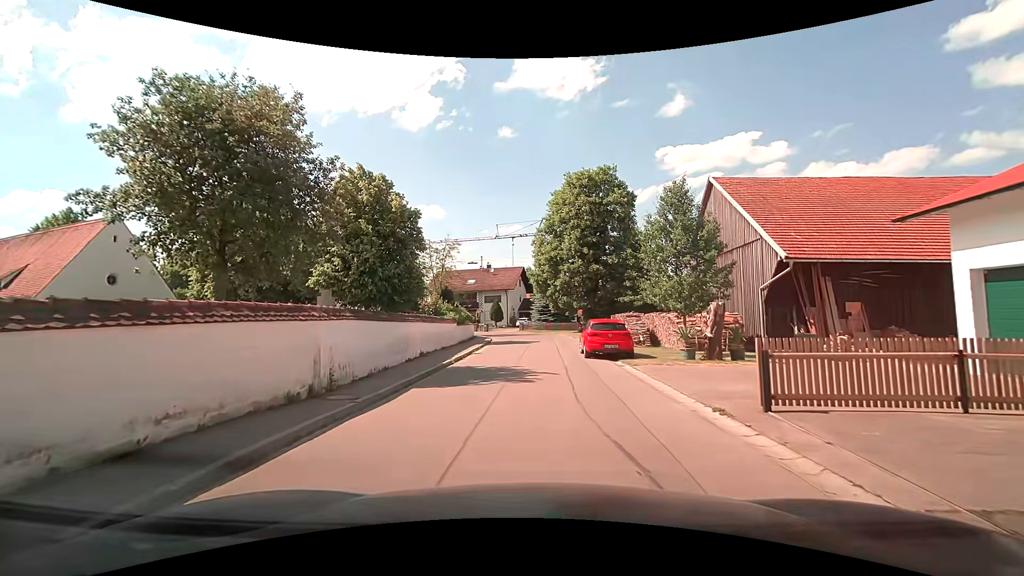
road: residential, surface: asphalt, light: Day
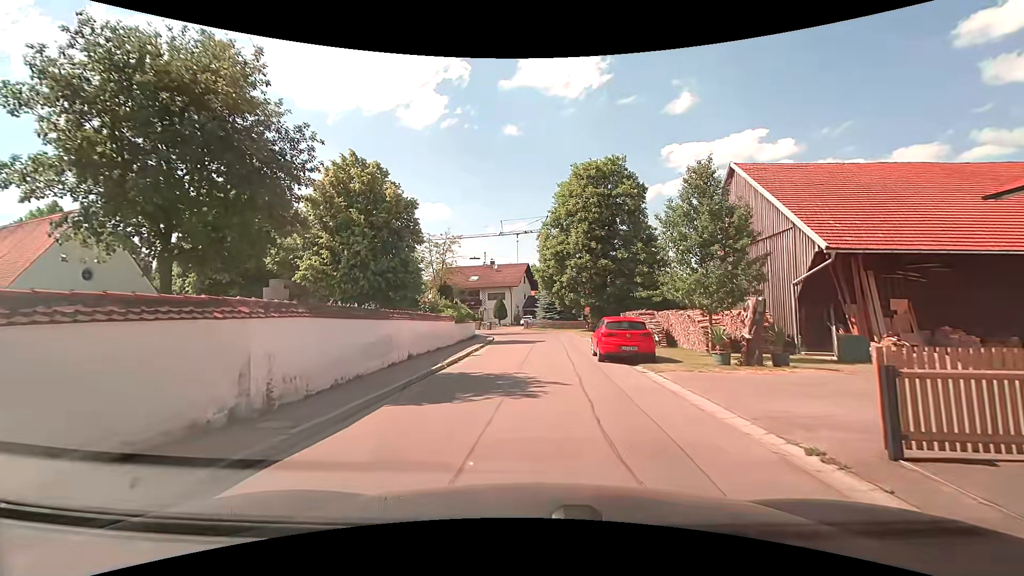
(0.0, +2.5) m; -1°
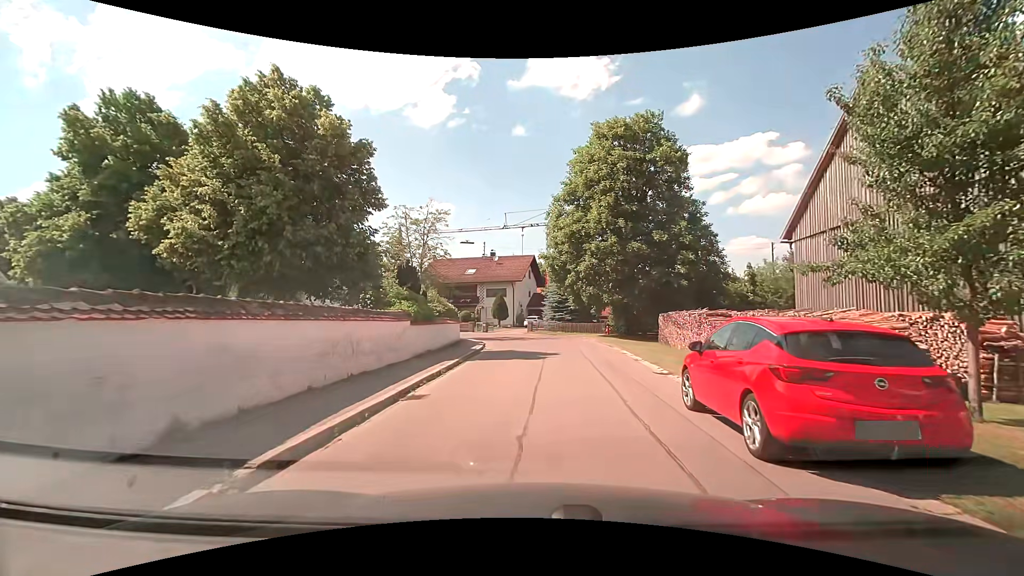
(0.0, +11.0) m; -1°
(0, +10) (+1, +20) (+2, +30) (0, +40) (-7, +47) (-16, +51) (-25, +54) (-35, +57) (-45, +59) (-55, +62) m
